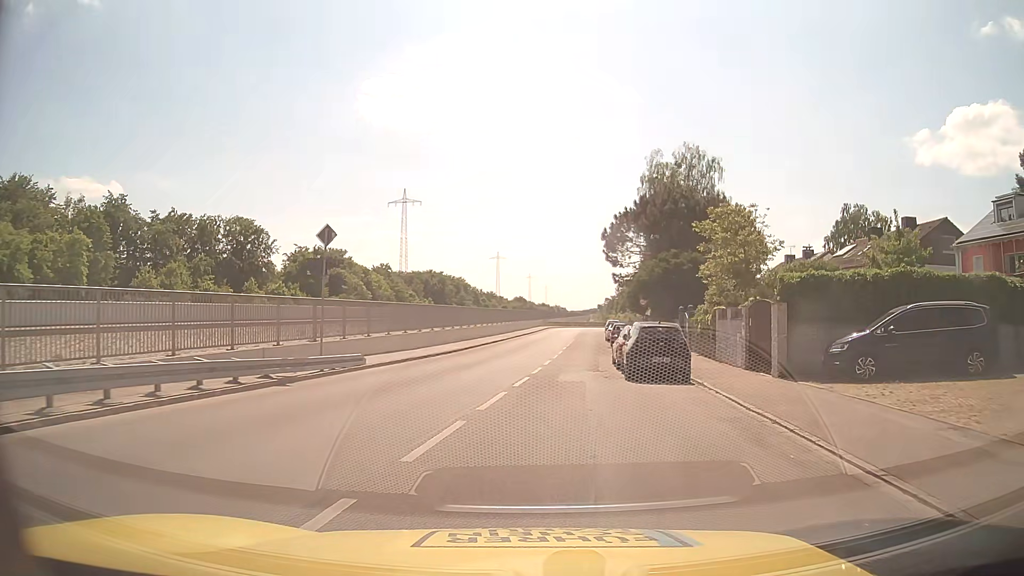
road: residential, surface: asphalt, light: Day
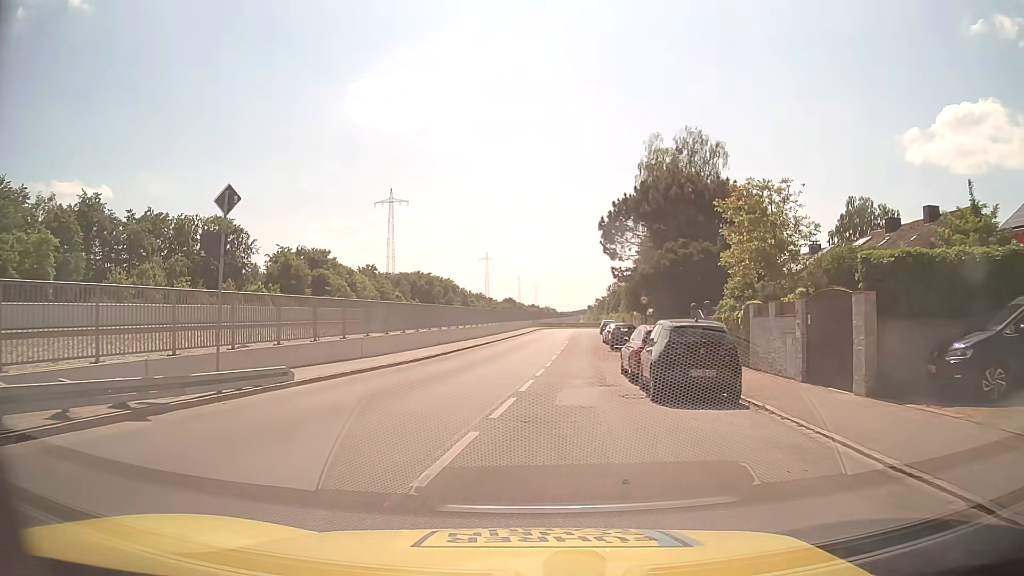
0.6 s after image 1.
(0.0, +5.3) m; +1°
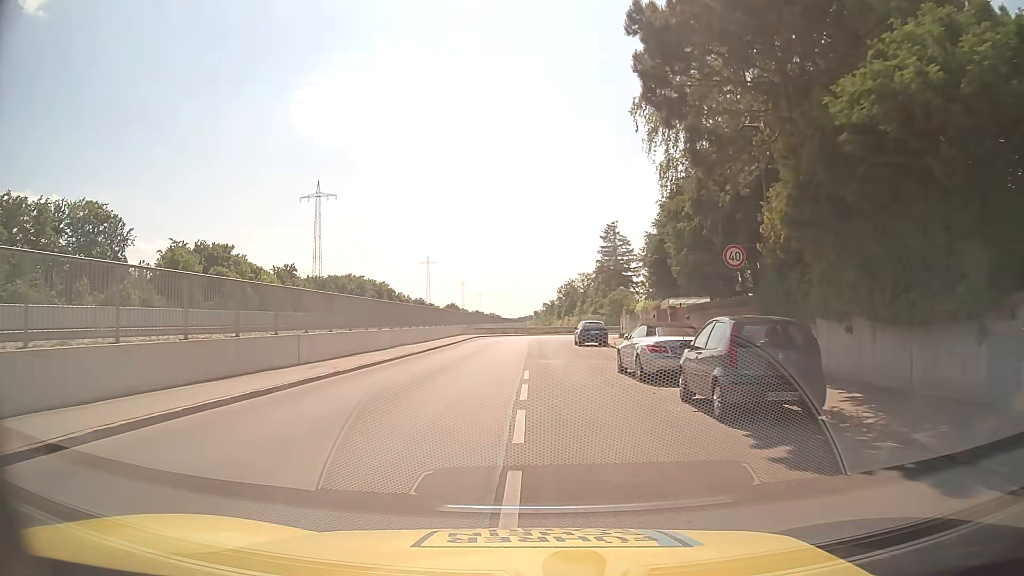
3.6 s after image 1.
(+1.0, +29.7) m; +4°
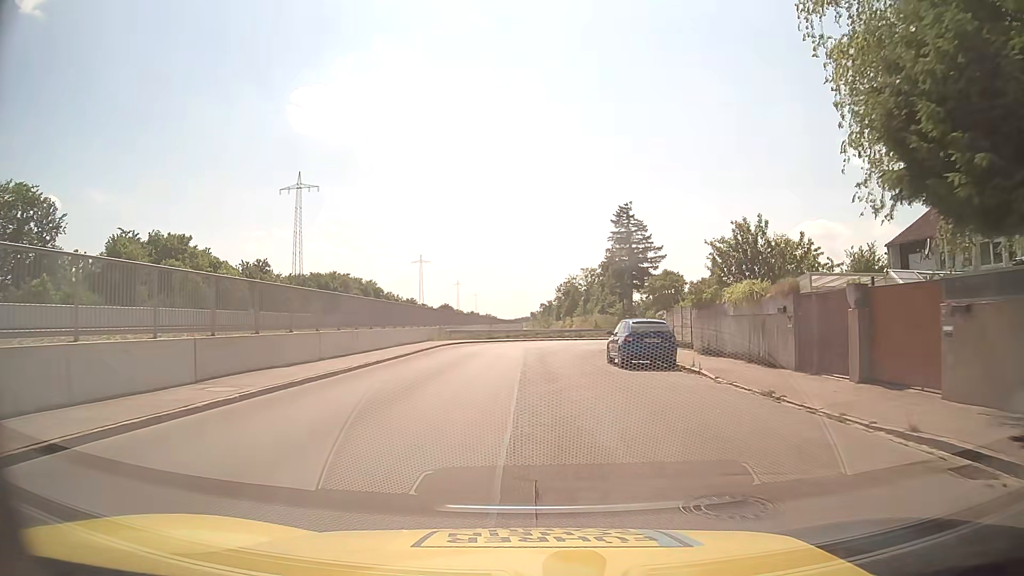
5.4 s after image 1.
(0.0, +18.8) m; 0°
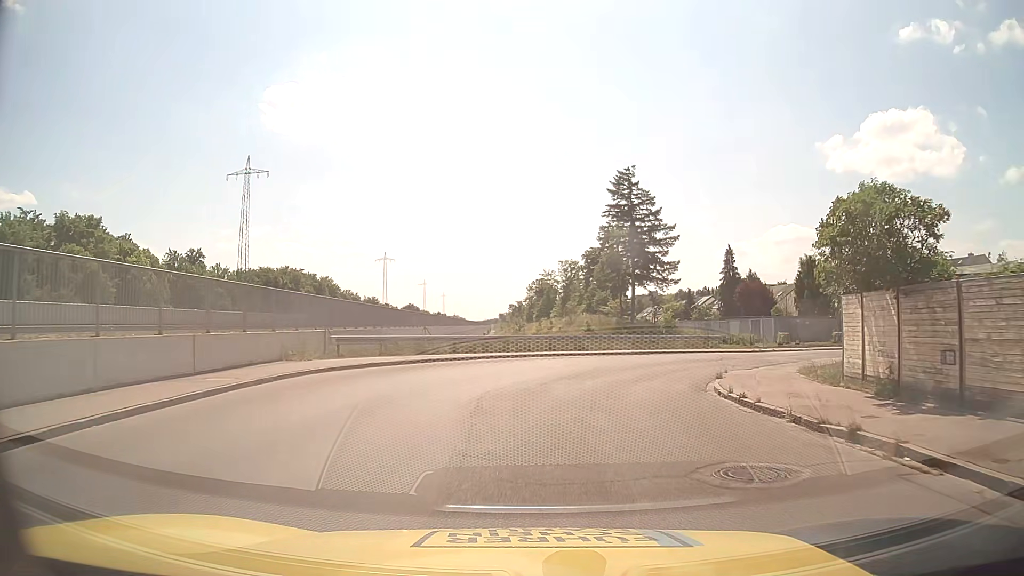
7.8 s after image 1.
(0.0, +23.3) m; +2°
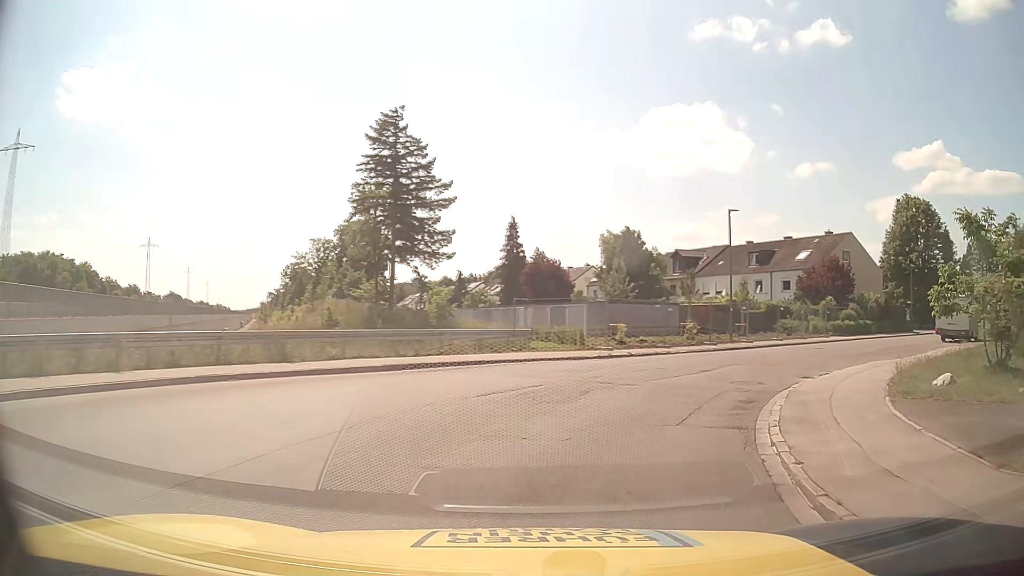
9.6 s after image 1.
(+2.2, +16.6) m; +19°
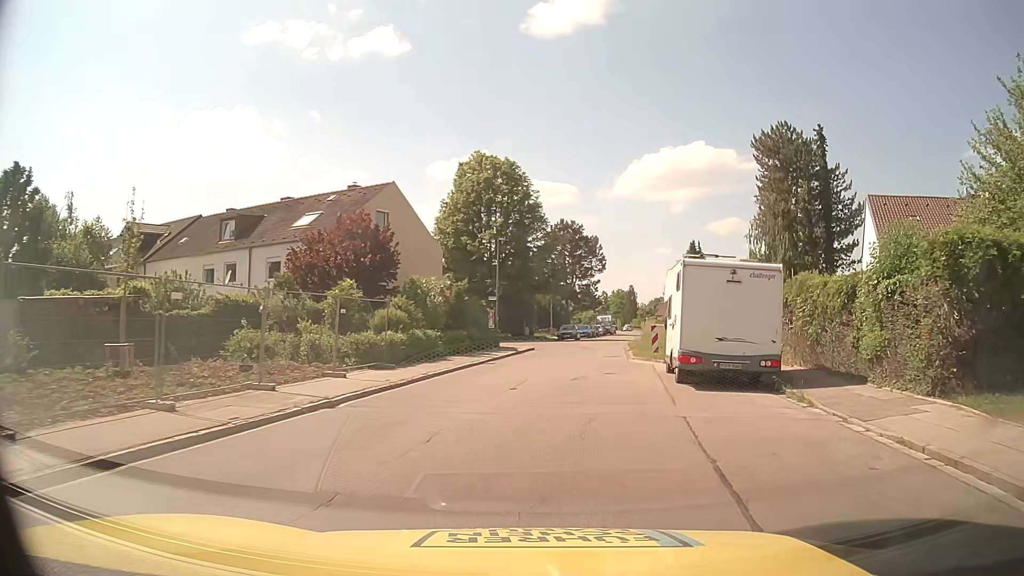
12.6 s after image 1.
(+11.0, +24.7) m; +41°
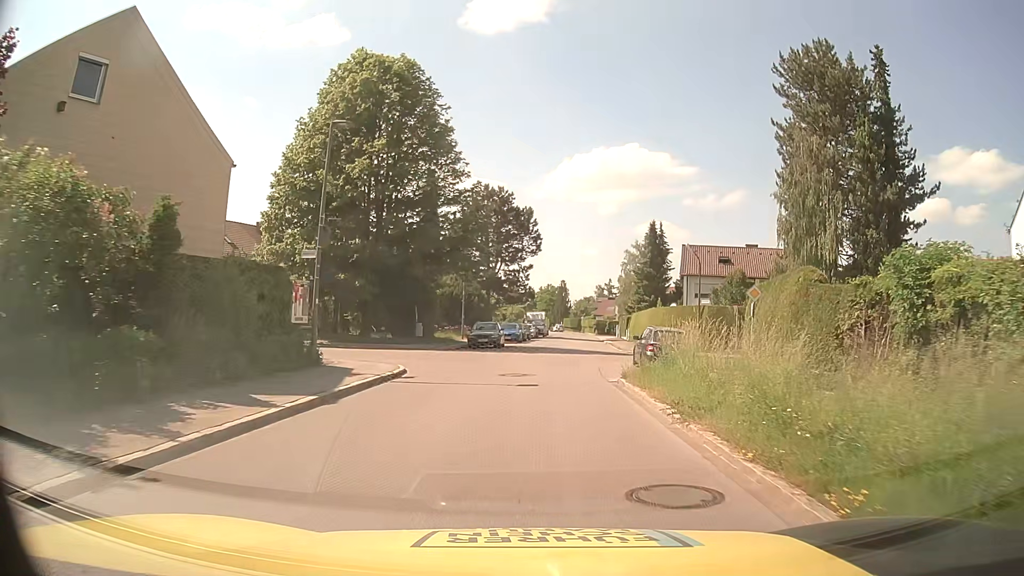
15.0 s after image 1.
(+1.7, +22.7) m; +7°
(0, +10) (+1, +20) (+1, +30) (+3, +40) (+4, +50) (+5, +60) (+6, +70) (+7, +80) (+8, +90) (+8, +100) m
